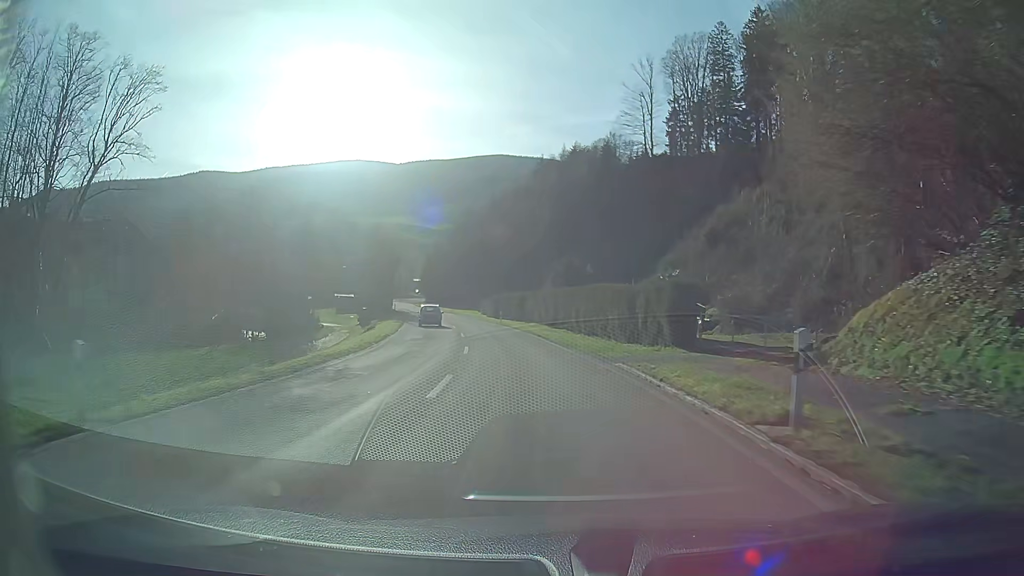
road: secondary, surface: asphalt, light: Day
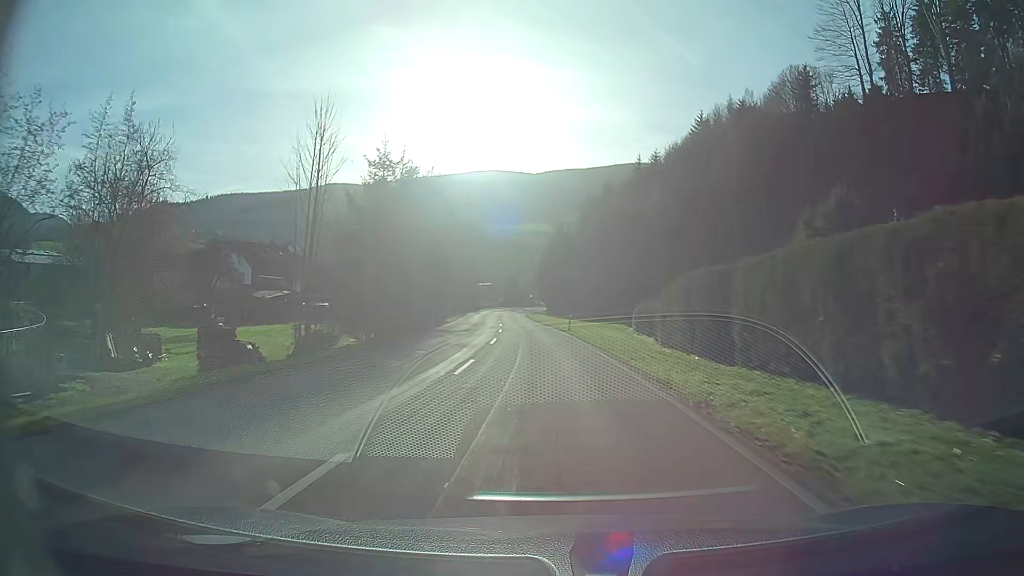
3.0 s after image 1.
(-6.4, +56.8) m; -11°
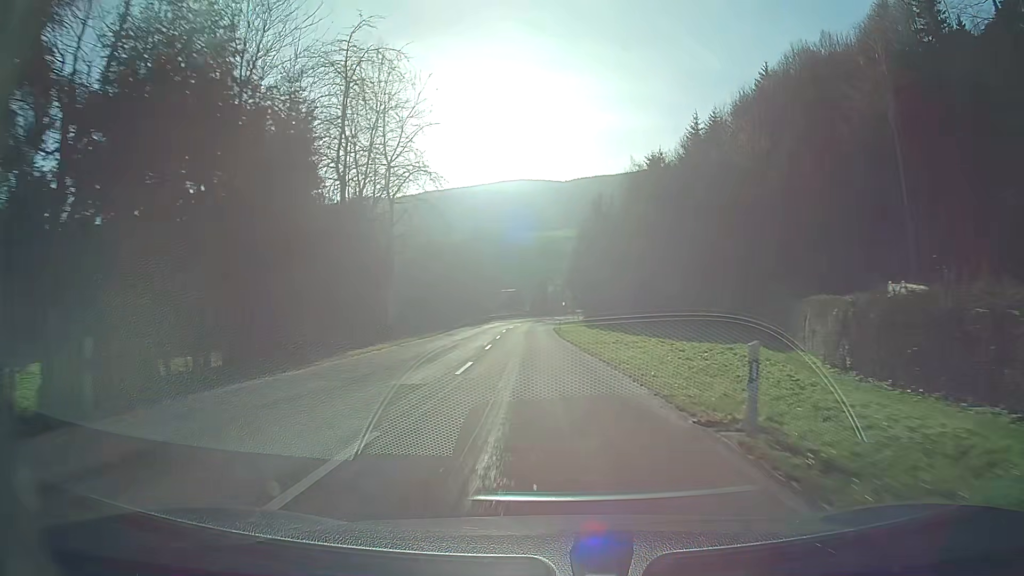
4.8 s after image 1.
(-0.9, +34.8) m; -3°
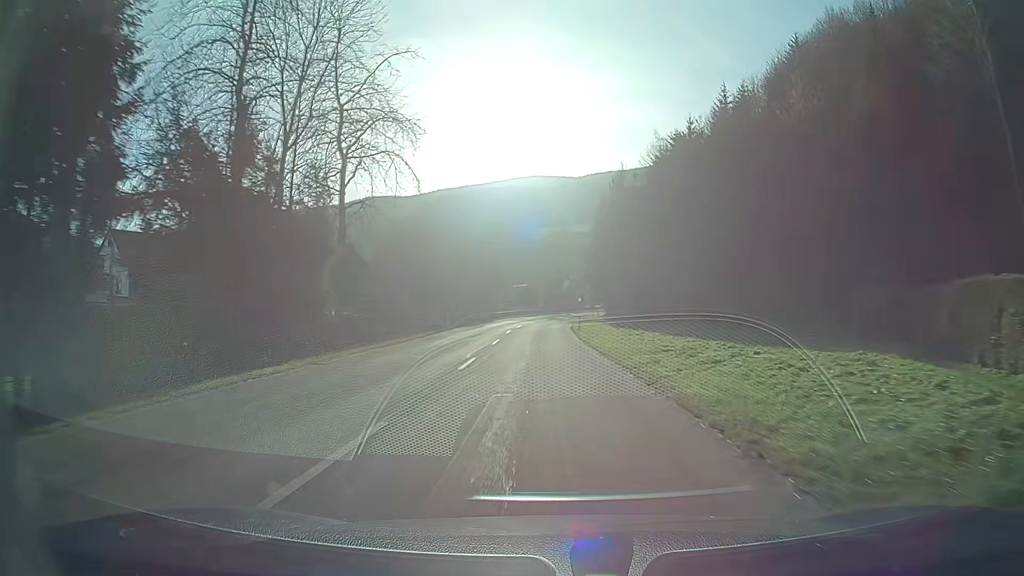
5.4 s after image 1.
(-0.1, +11.6) m; -1°
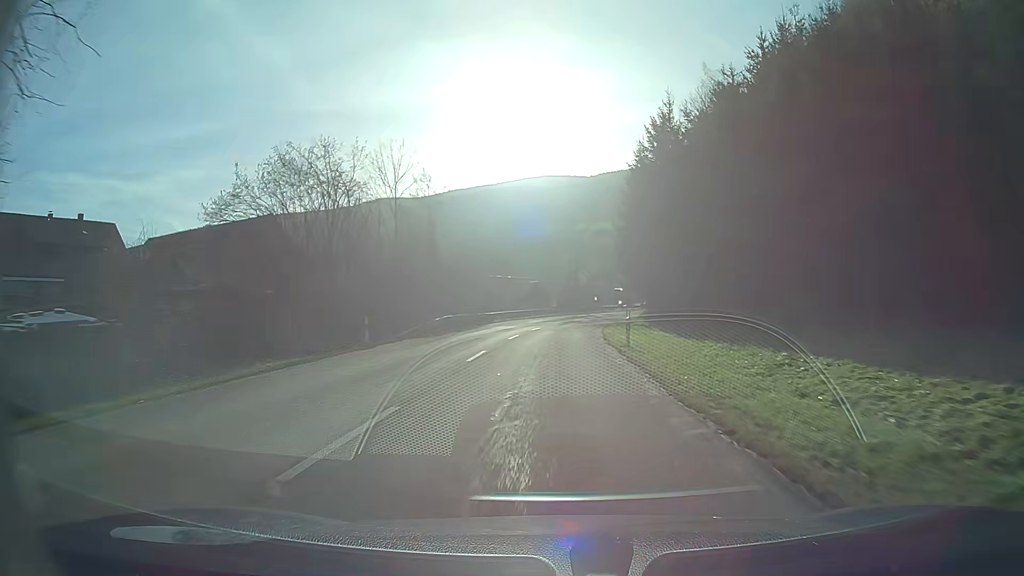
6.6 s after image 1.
(-0.2, +23.2) m; 0°
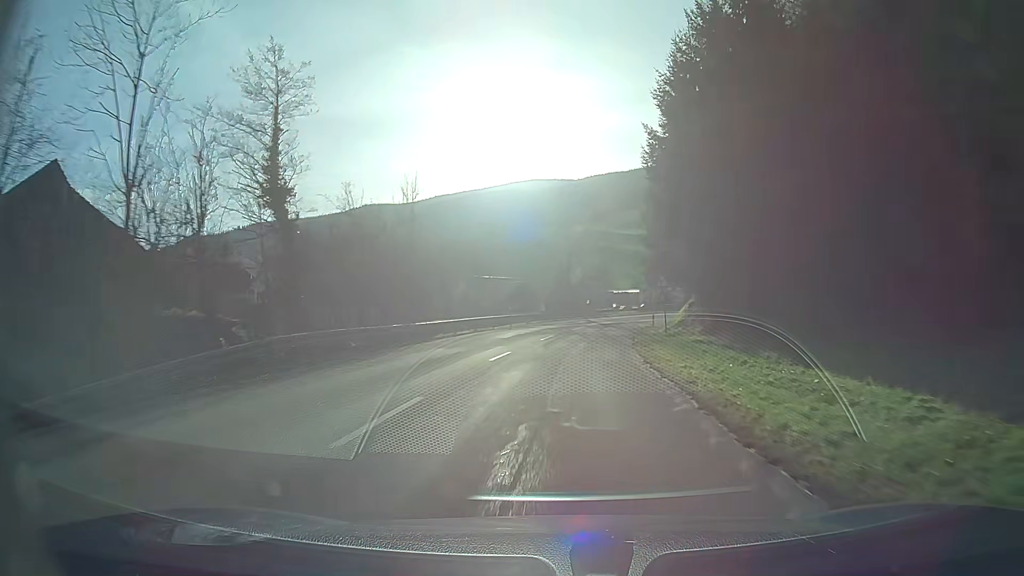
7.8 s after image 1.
(+0.2, +22.6) m; +2°
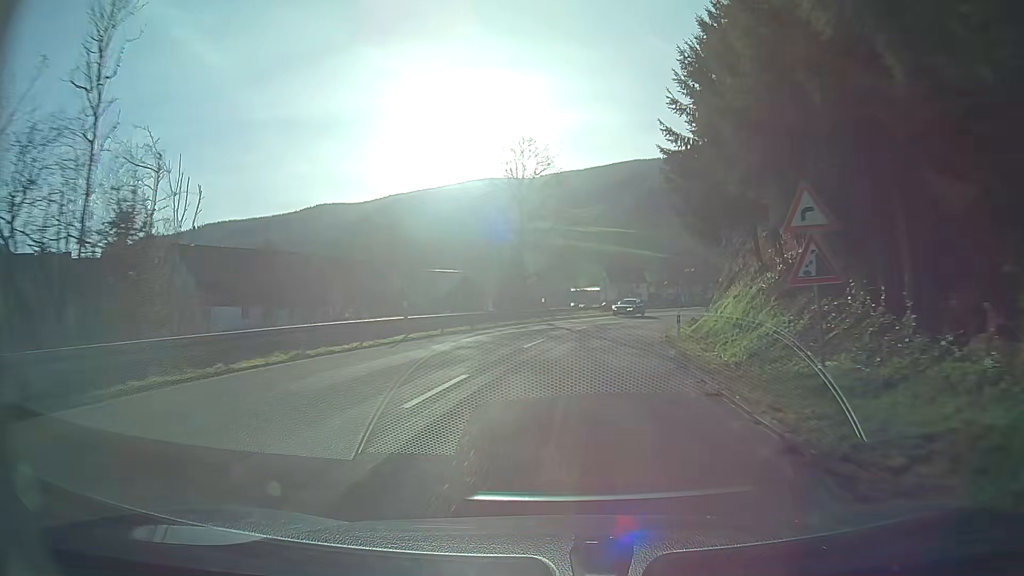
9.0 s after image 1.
(+0.8, +21.8) m; +5°
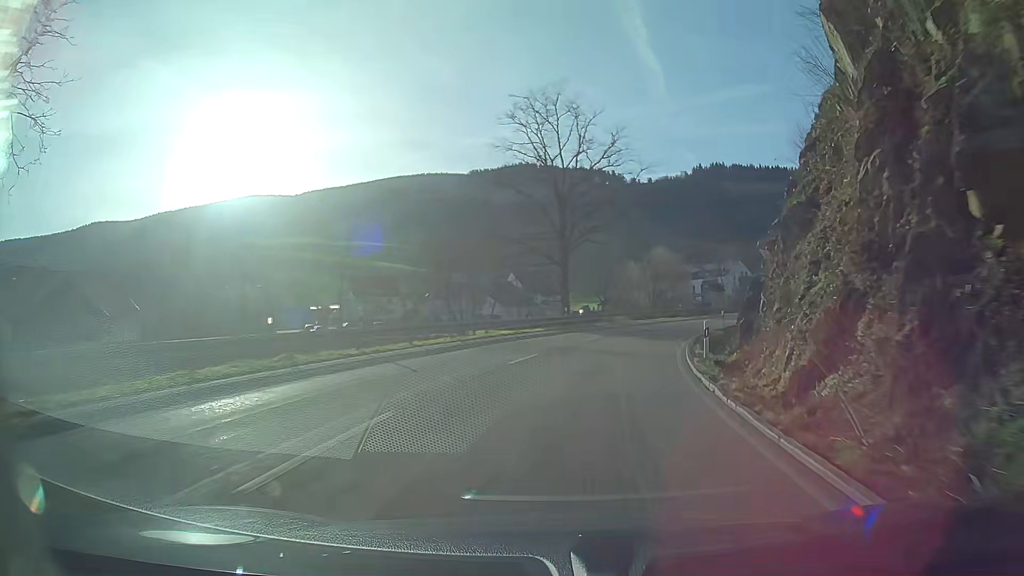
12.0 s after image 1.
(+8.3, +50.2) m; +21°
